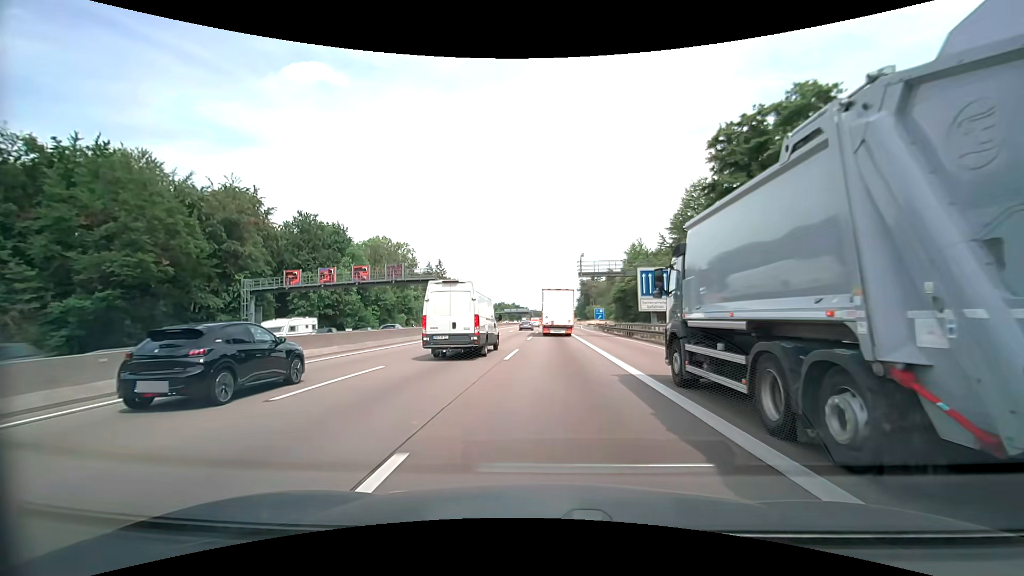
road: motorway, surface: asphalt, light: Day
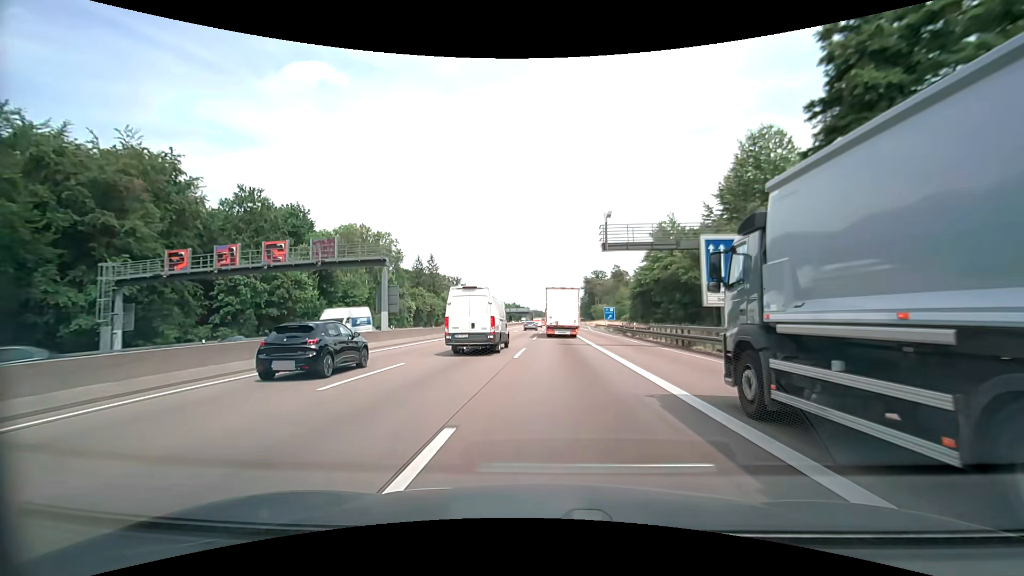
(0.0, +16.7) m; 0°
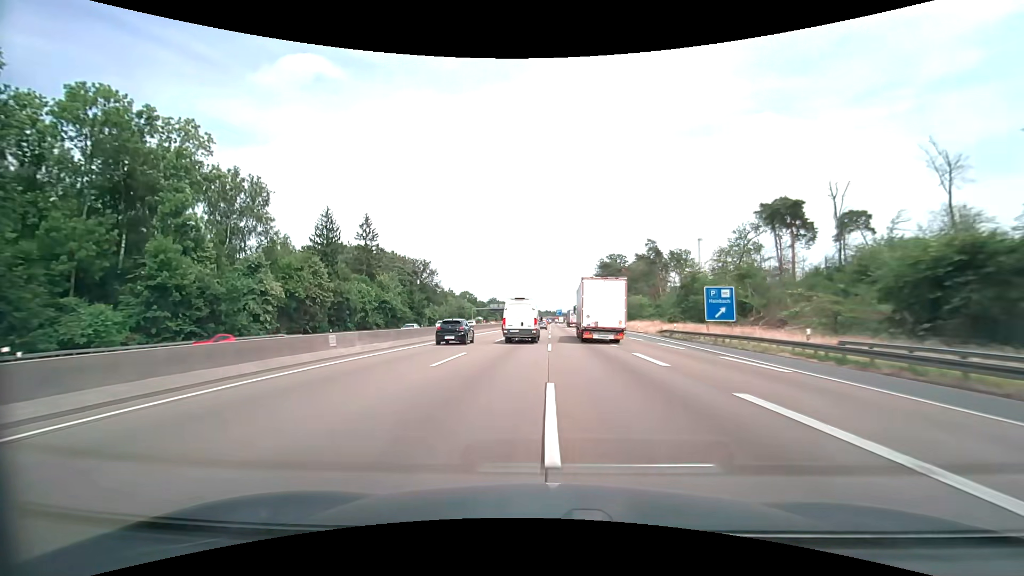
(-0.5, +67.3) m; 0°
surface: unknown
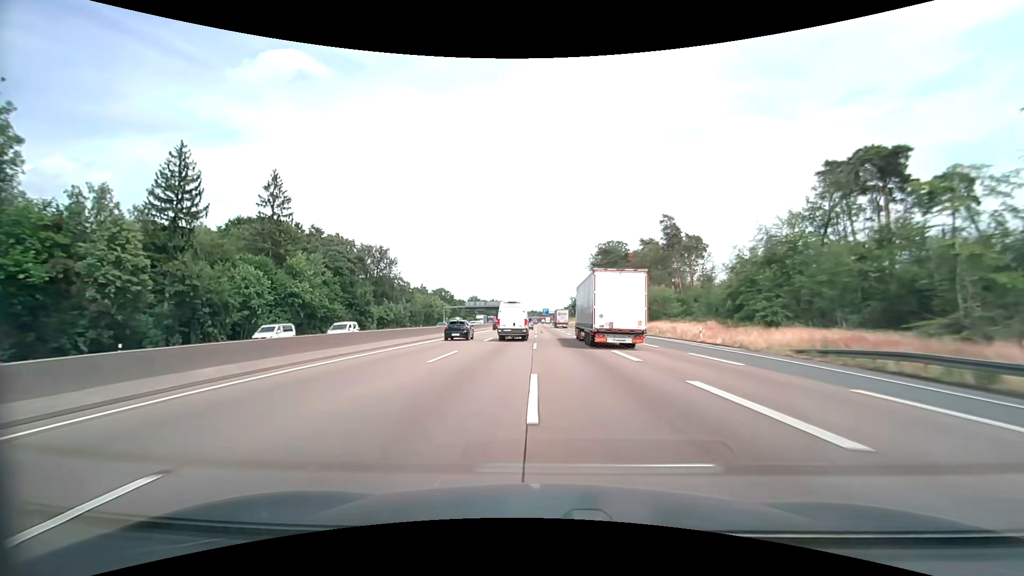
(+0.4, +34.1) m; +2°
